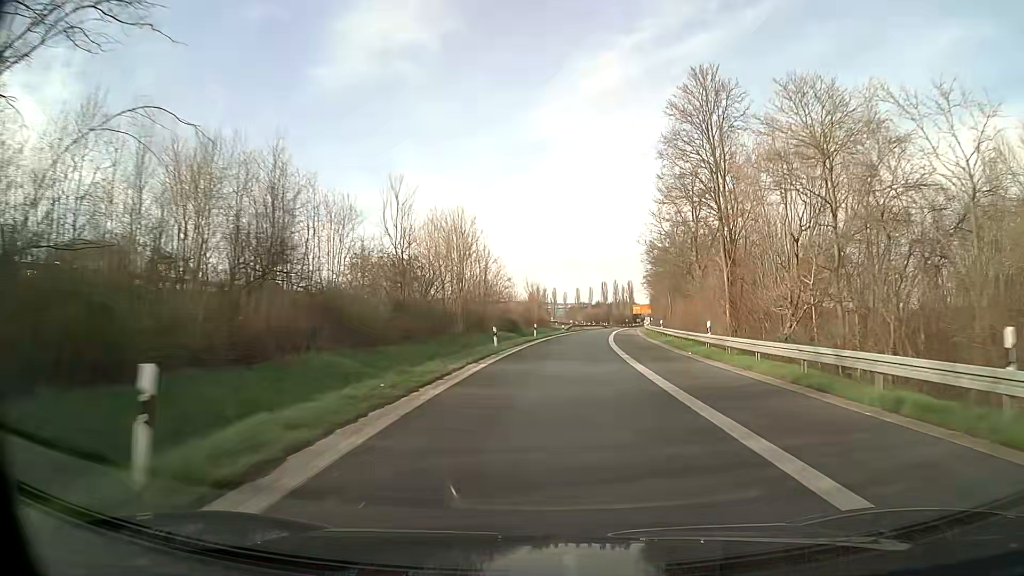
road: motorway_link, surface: asphalt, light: Day
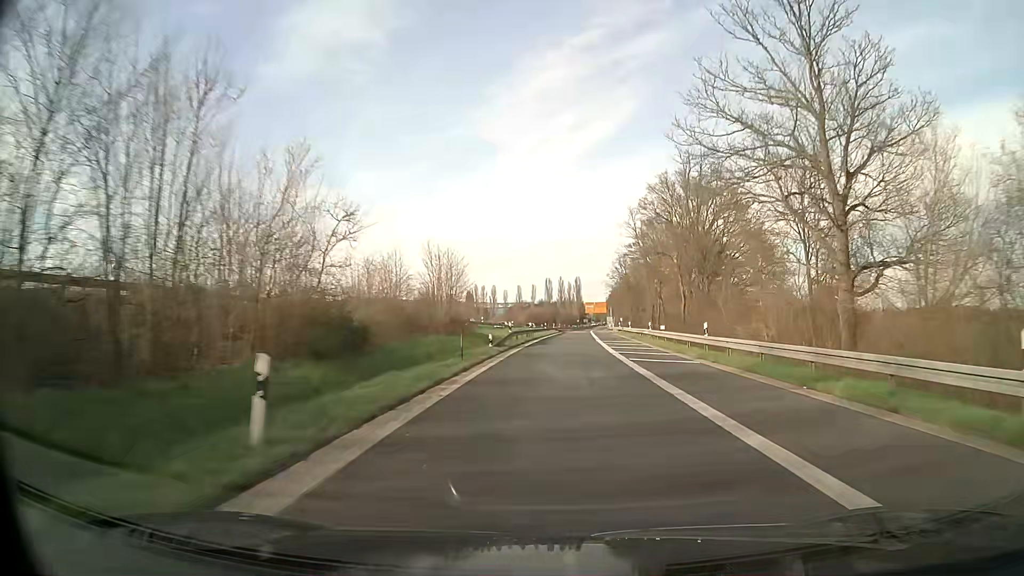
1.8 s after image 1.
(+1.8, +41.0) m; +5°
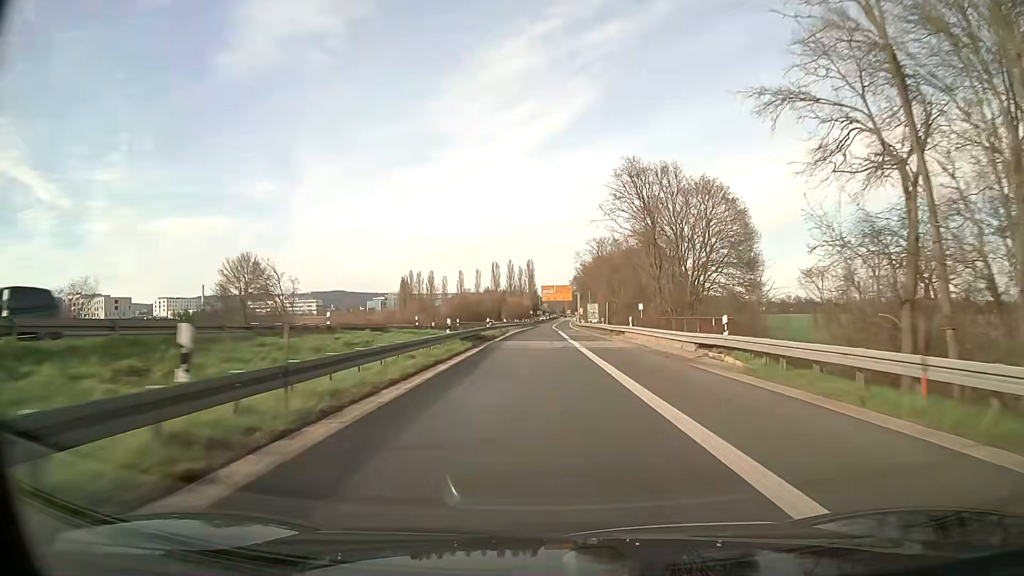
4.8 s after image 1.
(+3.8, +68.2) m; +4°
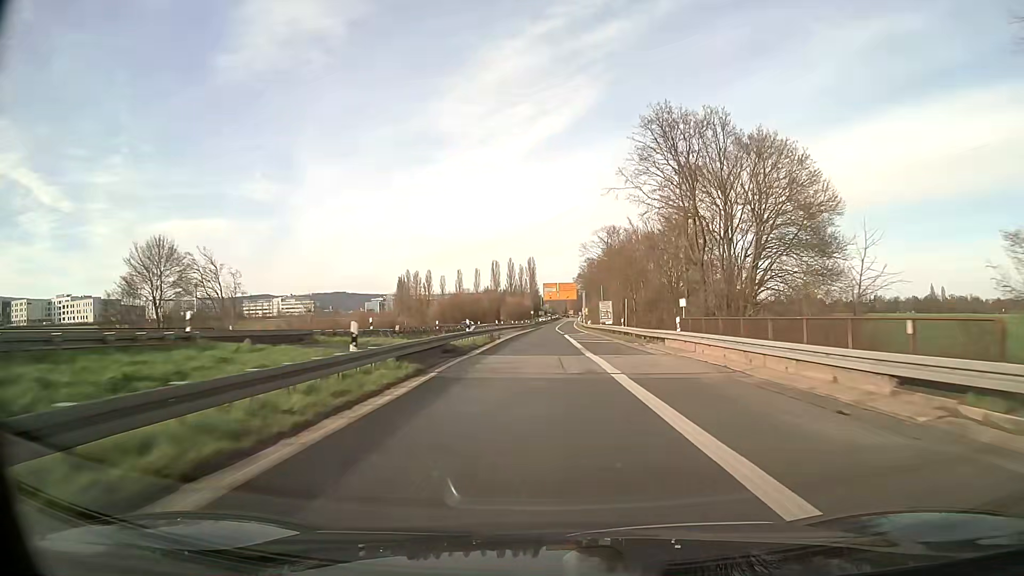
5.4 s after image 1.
(0.0, +13.5) m; 0°
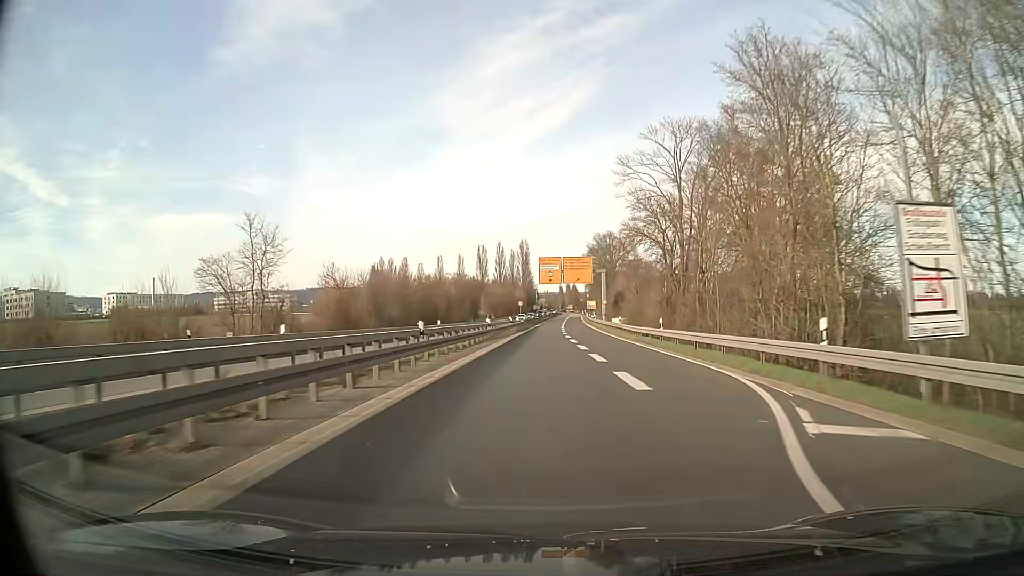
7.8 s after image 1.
(-0.2, +53.1) m; 0°
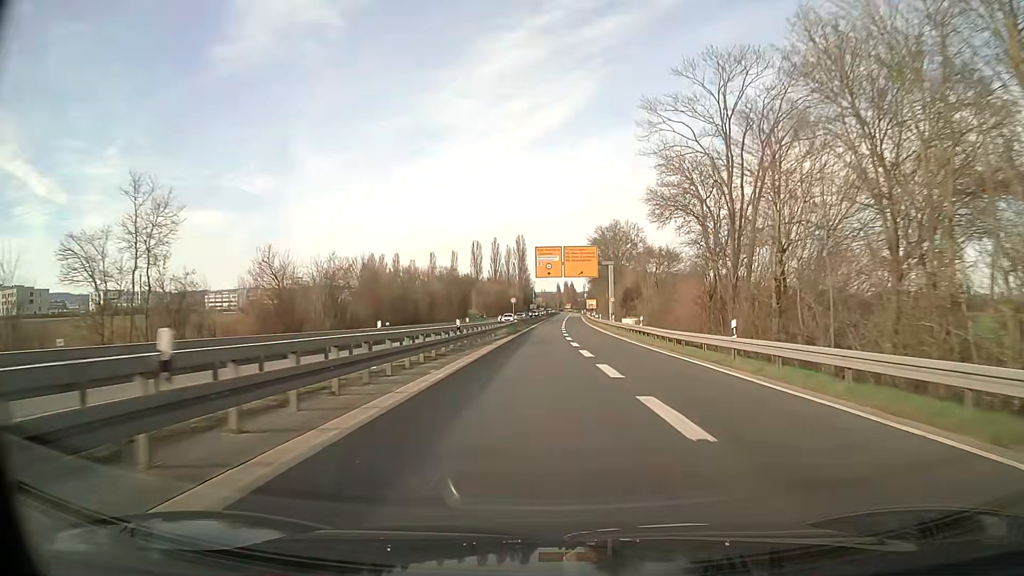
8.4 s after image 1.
(0.0, +13.1) m; 0°
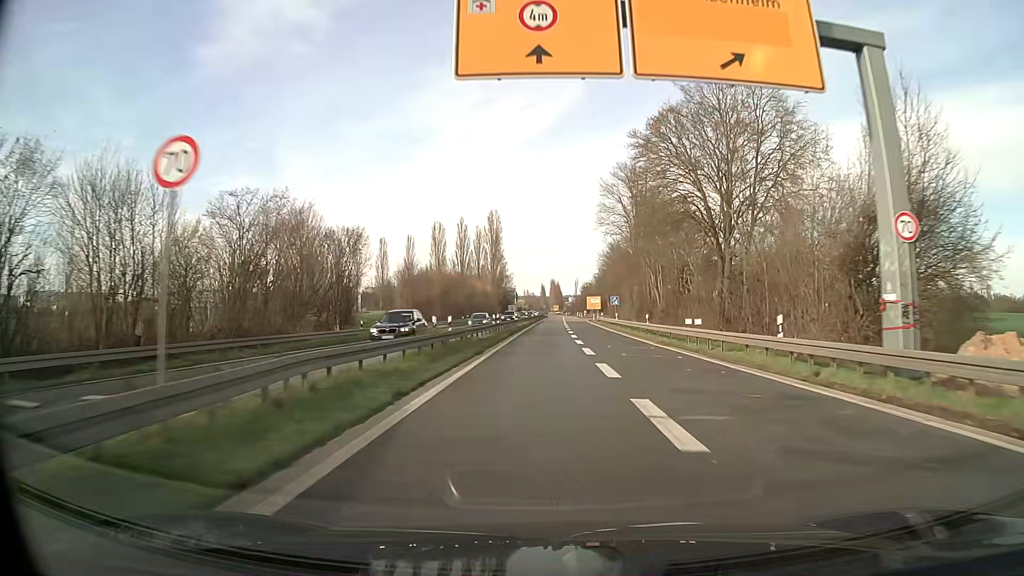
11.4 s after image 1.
(+0.6, +64.7) m; +1°
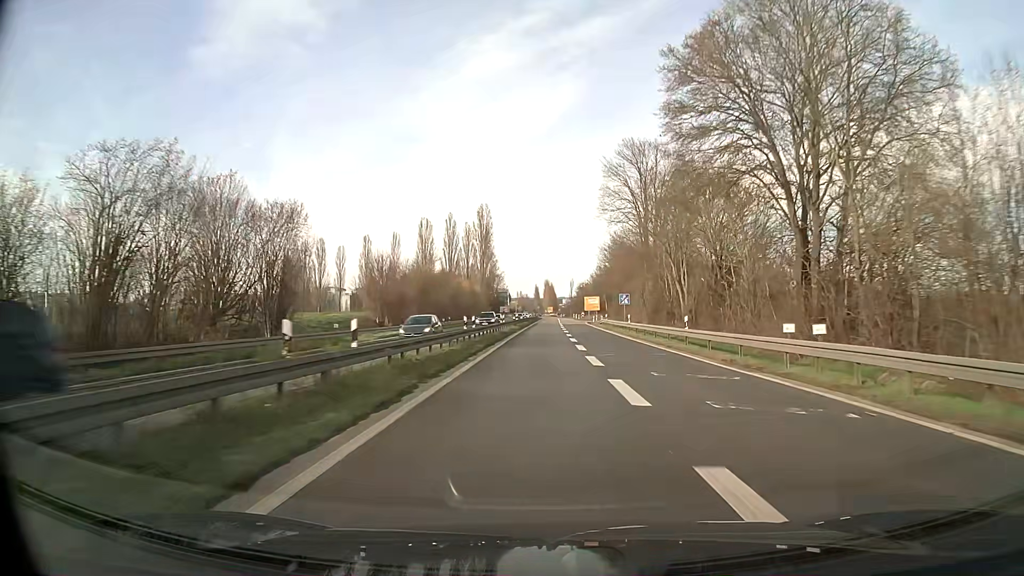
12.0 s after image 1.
(+0.1, +12.7) m; 0°
(0, +10) (0, +20) (0, +30) (0, +40) (0, +50) (0, +60) (+1, +70) (+1, +80) (+1, +90) (+1, +100) m
